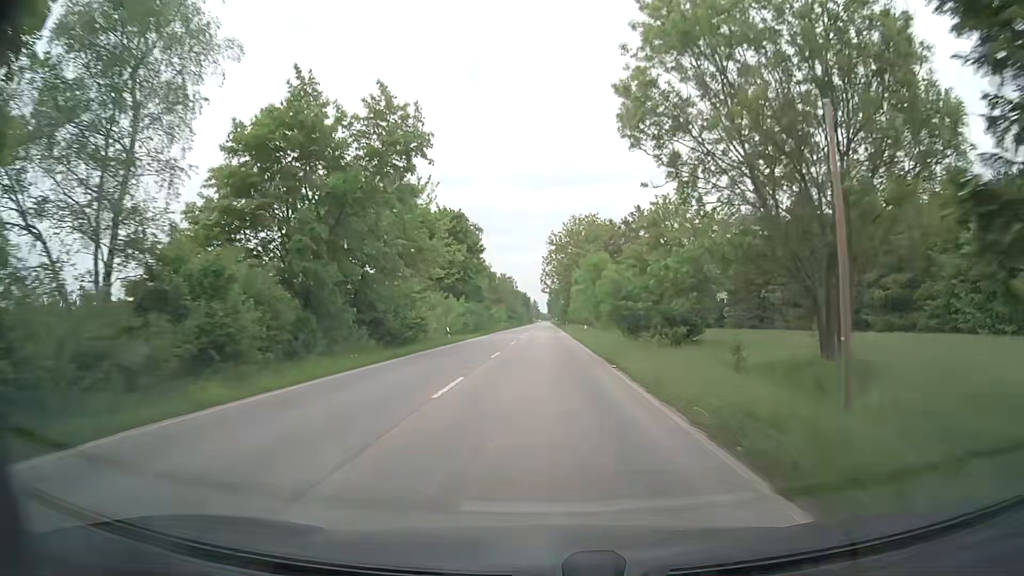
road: secondary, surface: asphalt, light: Day
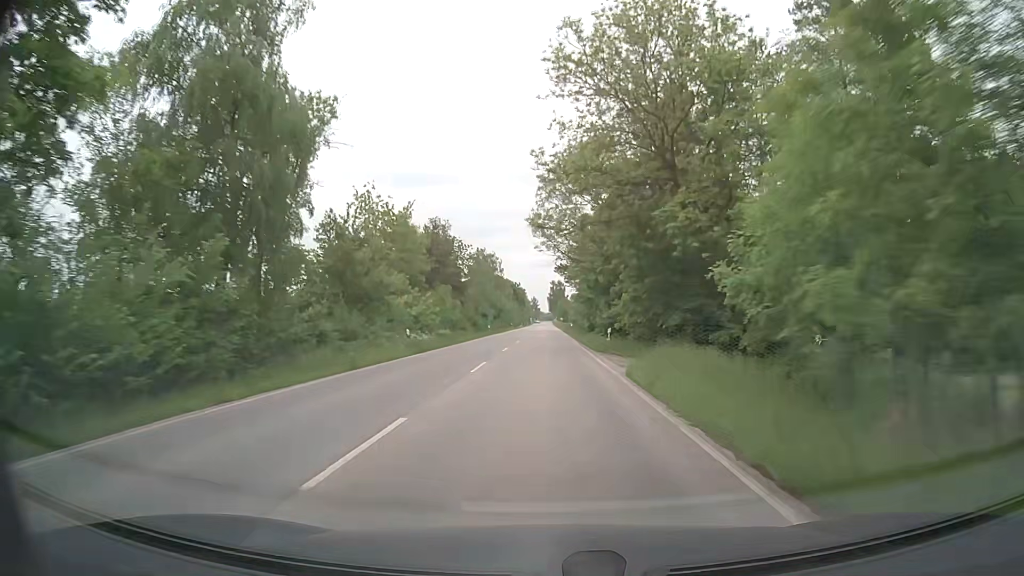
(+0.1, +66.2) m; 0°
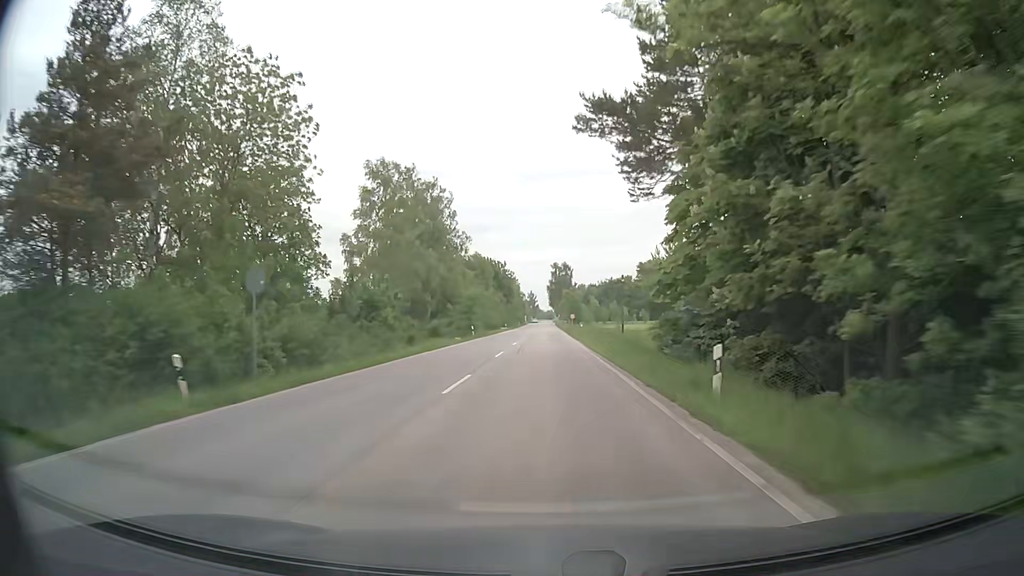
(-0.1, +64.7) m; 0°
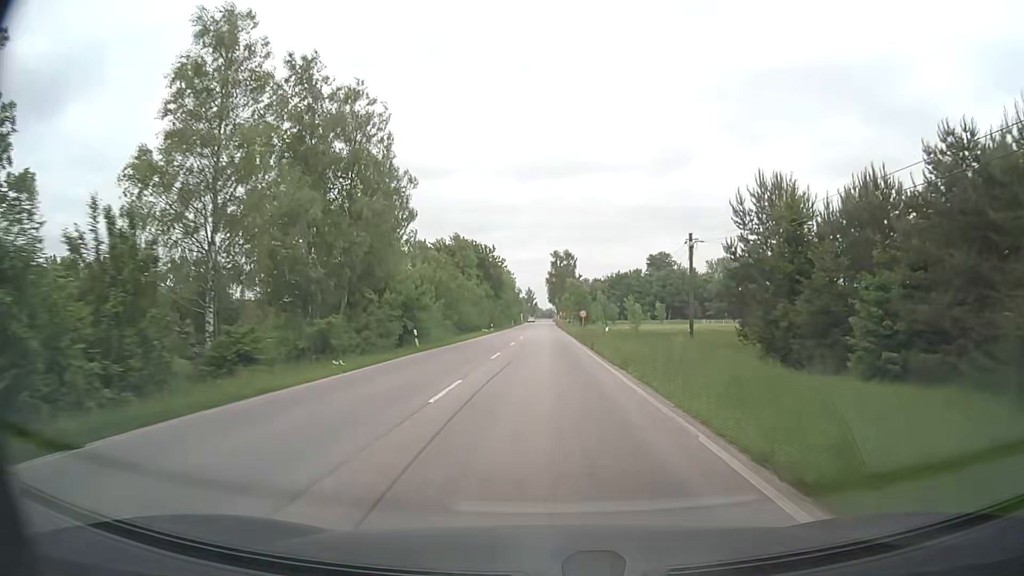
(+0.1, +25.4) m; +1°
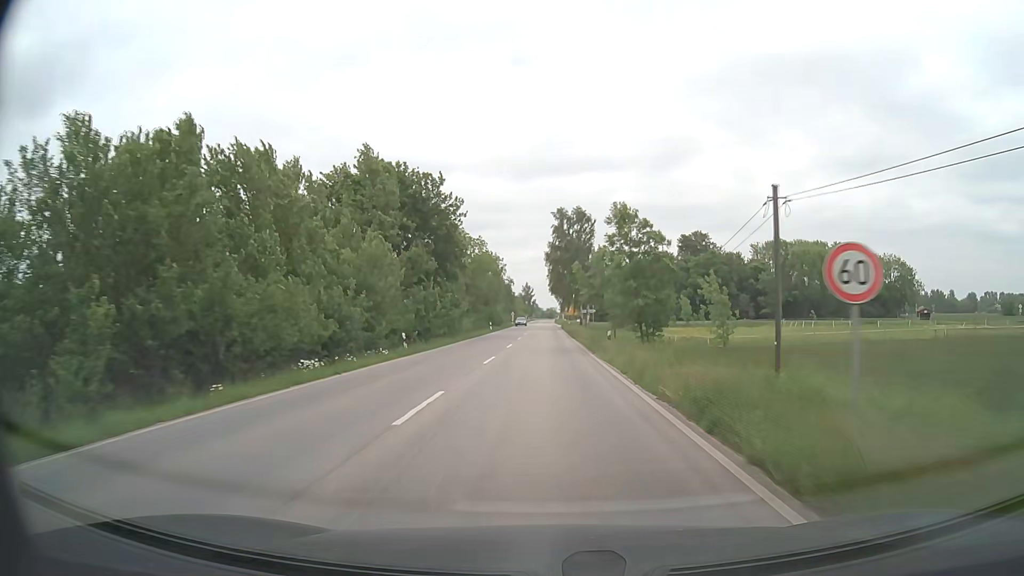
(-0.3, +50.3) m; 0°
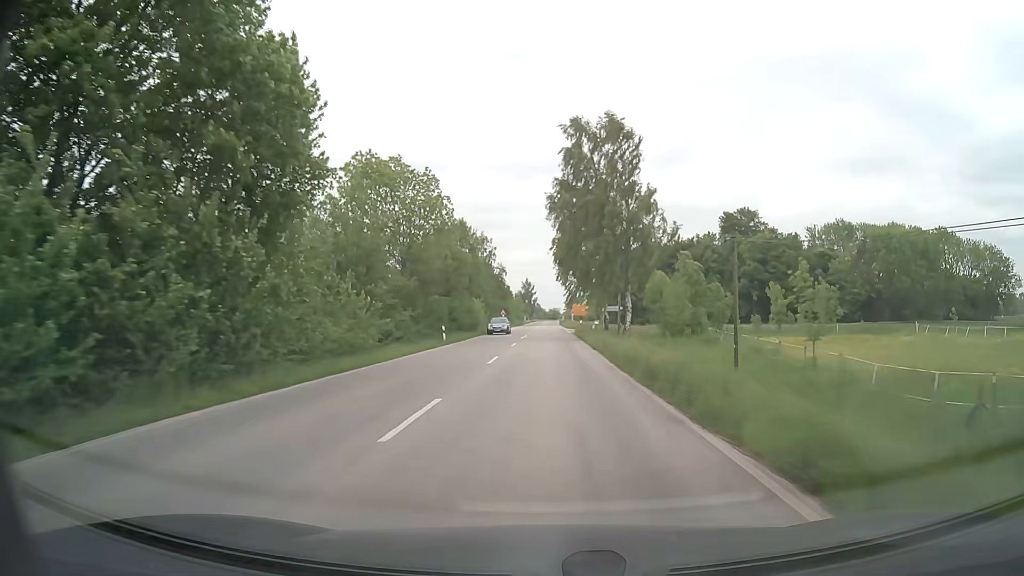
(0.0, +37.5) m; 0°
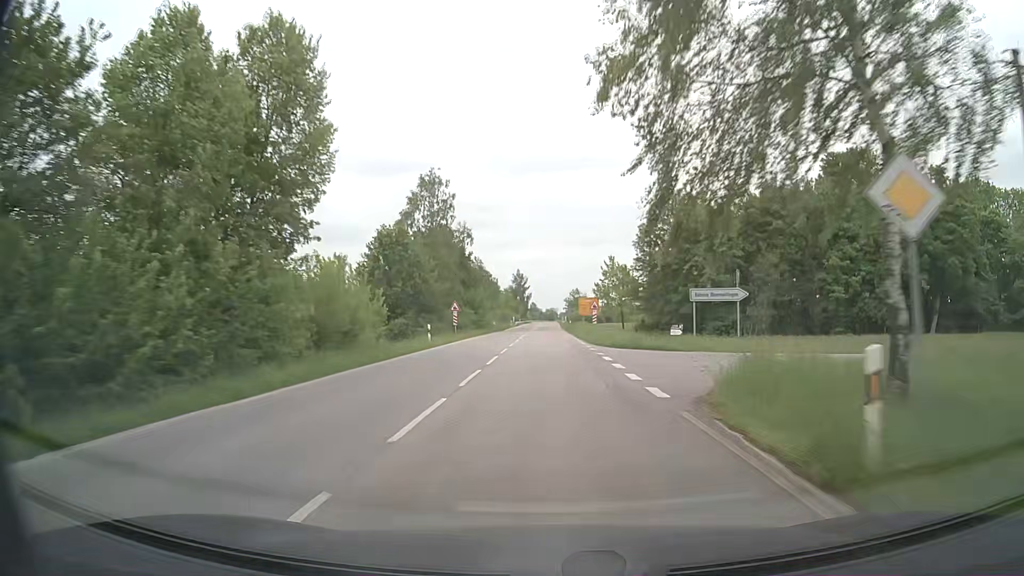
(0.0, +49.7) m; 0°
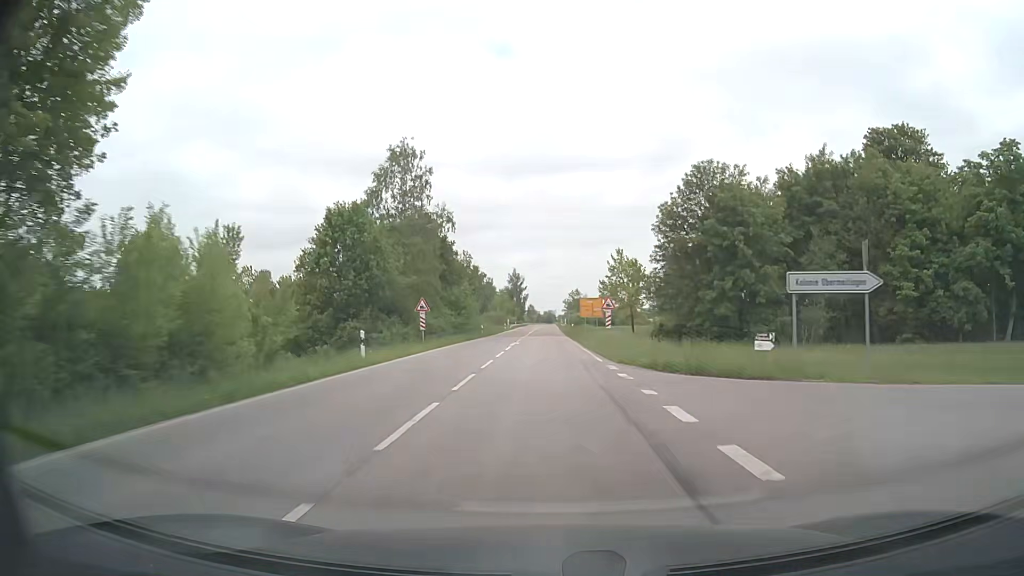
(0.0, +12.3) m; +1°
(0, +10) (0, +20) (0, +30) (0, +40) (0, +50) (0, +60) (0, +70) (0, +80) (0, +90) (0, +100) m
